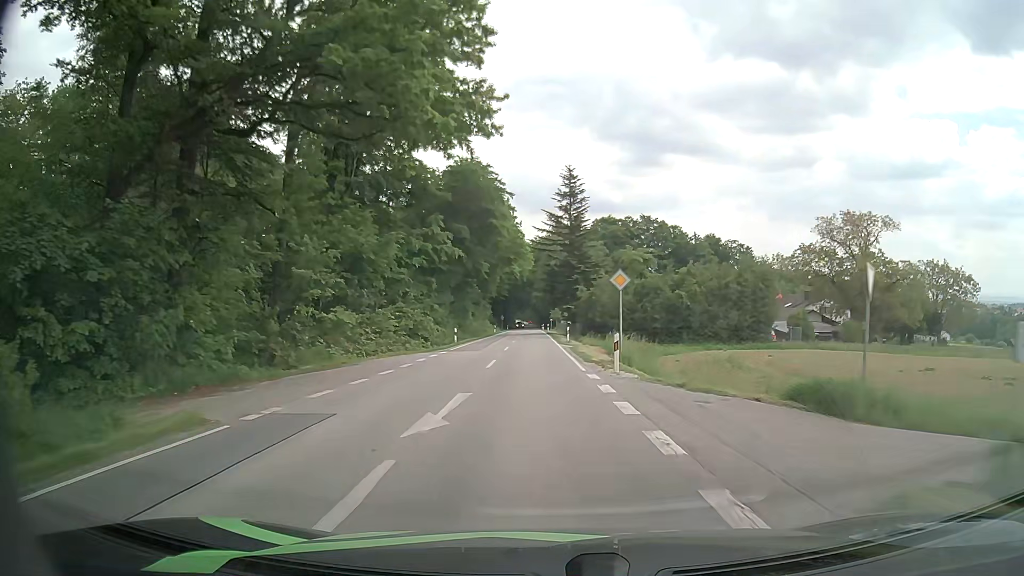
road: secondary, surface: asphalt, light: Day
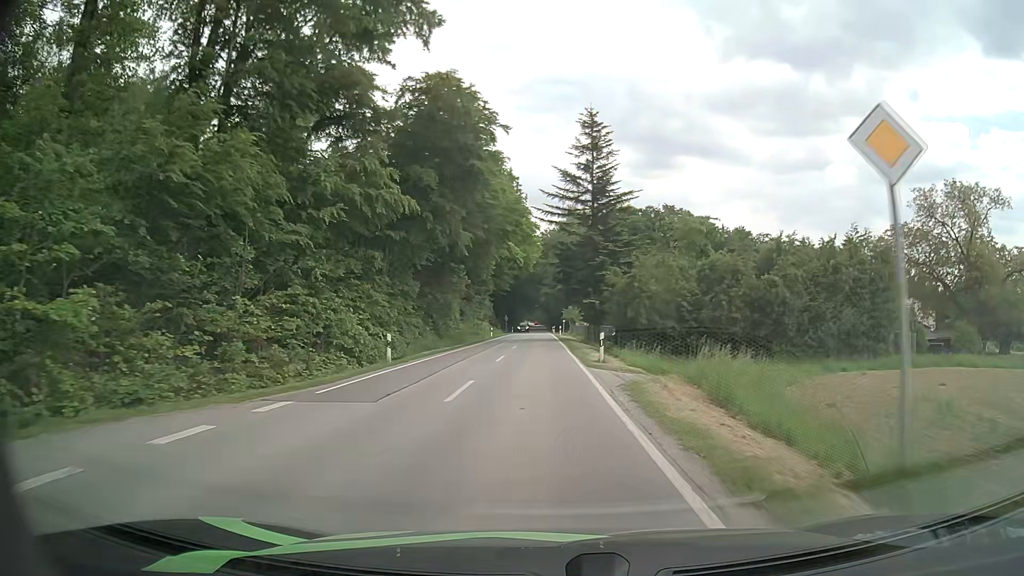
(+0.1, +20.7) m; 0°
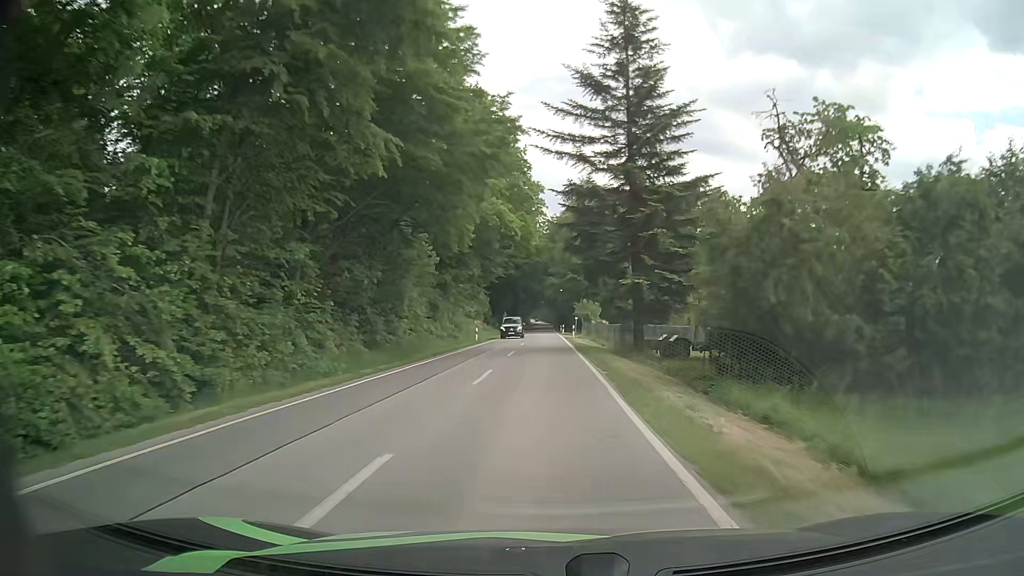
(-0.2, +20.7) m; -1°
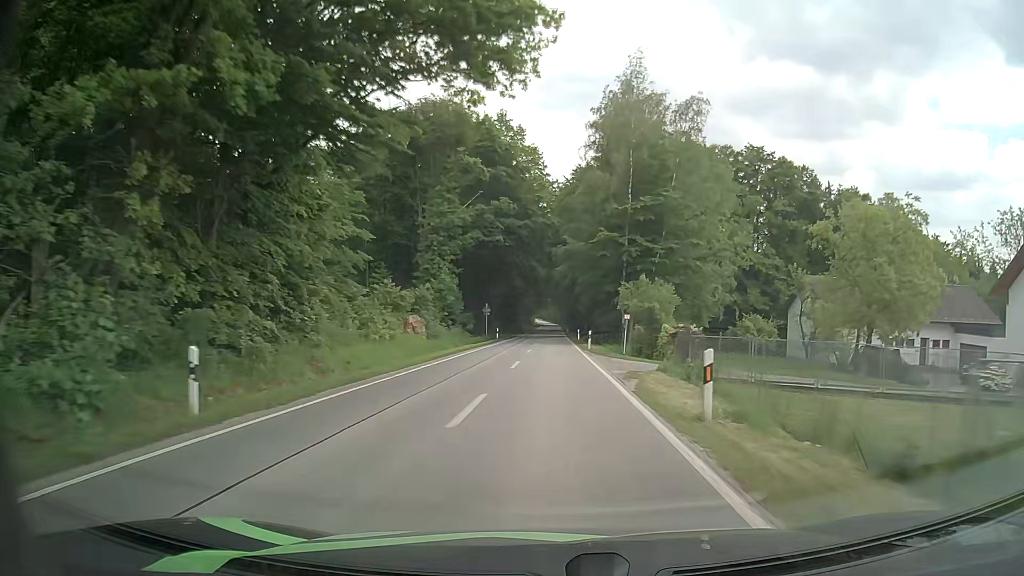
(-0.3, +41.5) m; 0°
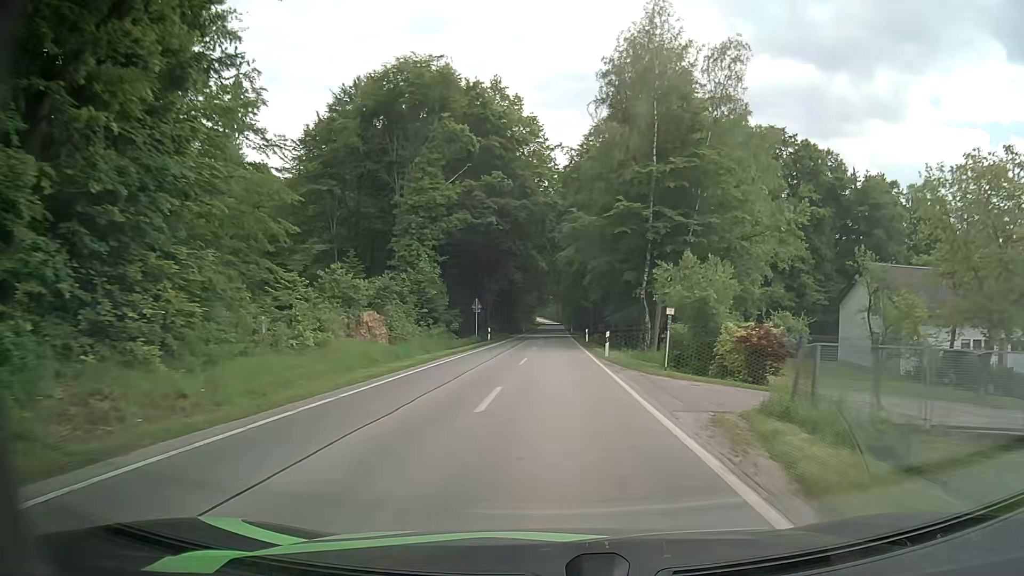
(0.0, +10.4) m; 0°
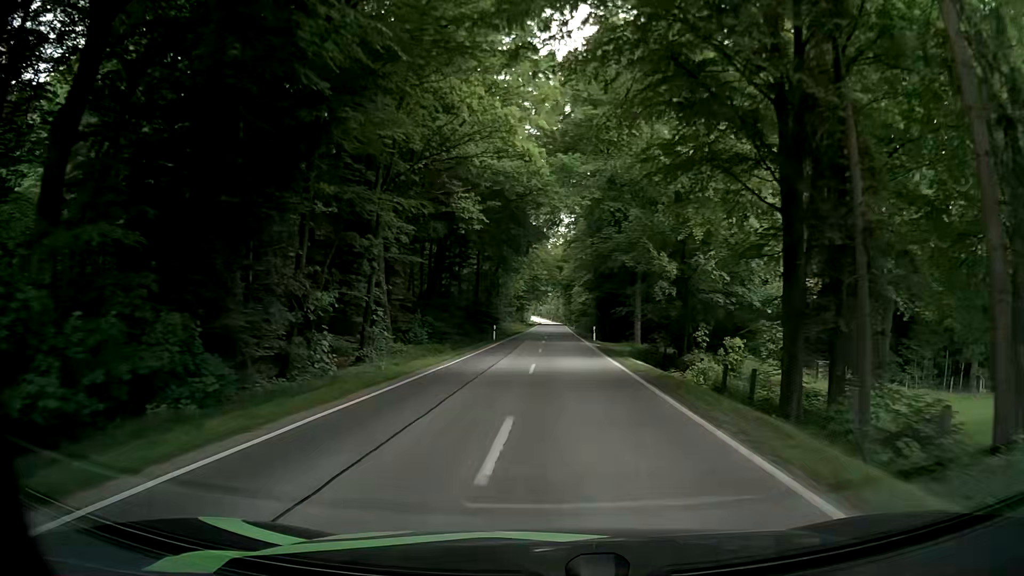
(0.0, +52.4) m; +1°
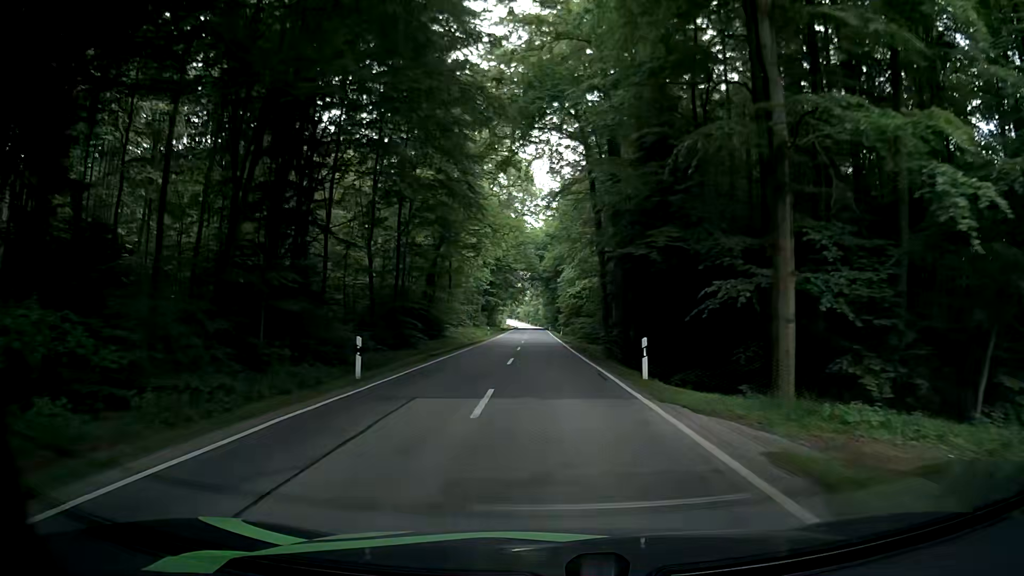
(0.0, +31.6) m; 0°
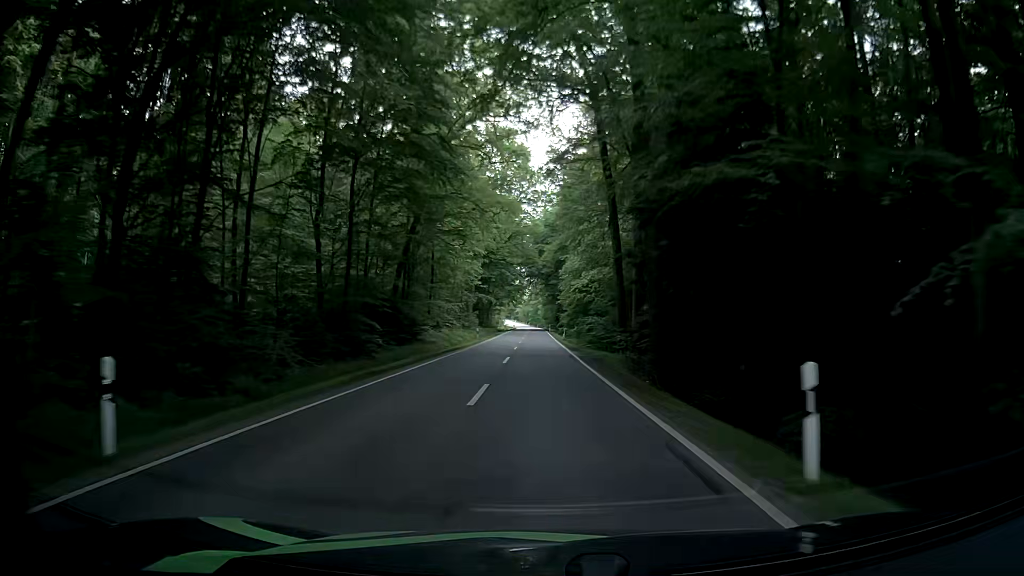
(+0.2, +10.6) m; +1°
(0, +10) (0, +20) (0, +30) (0, +40) (0, +50) (-1, +60) (-1, +70) (-1, +80) (-1, +90) (-1, +100) m
